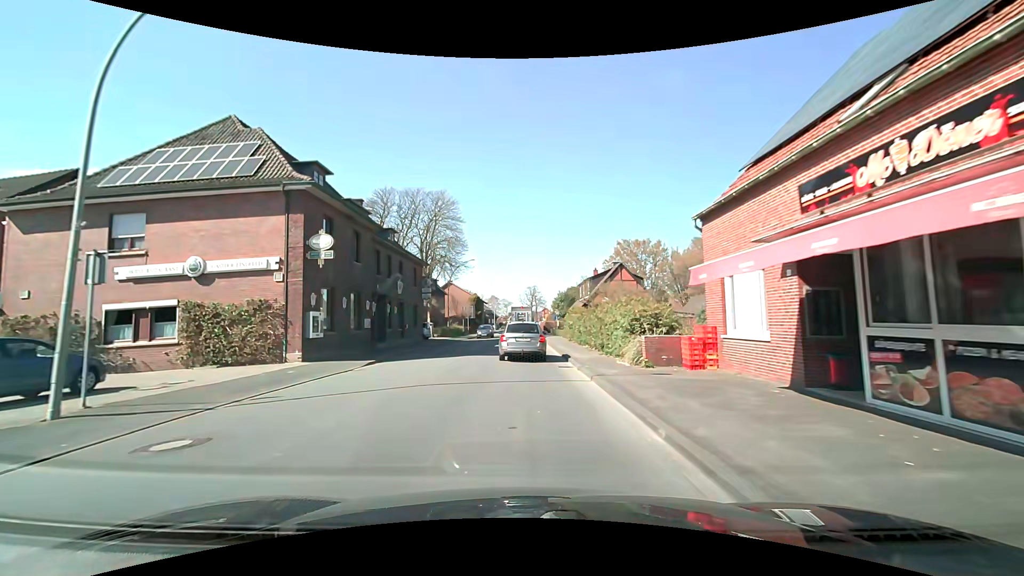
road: secondary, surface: asphalt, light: Day
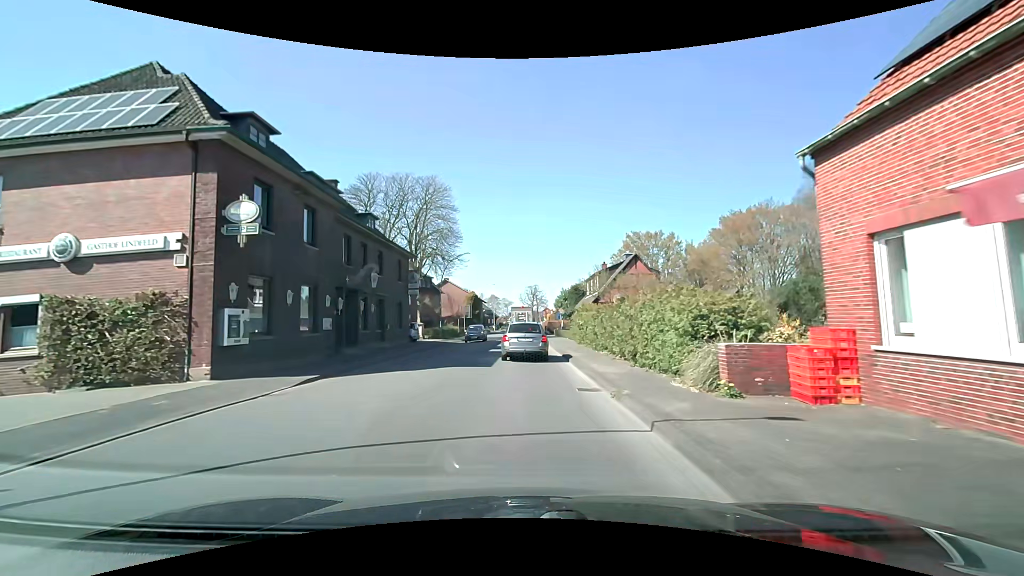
(0.0, +5.7) m; -1°
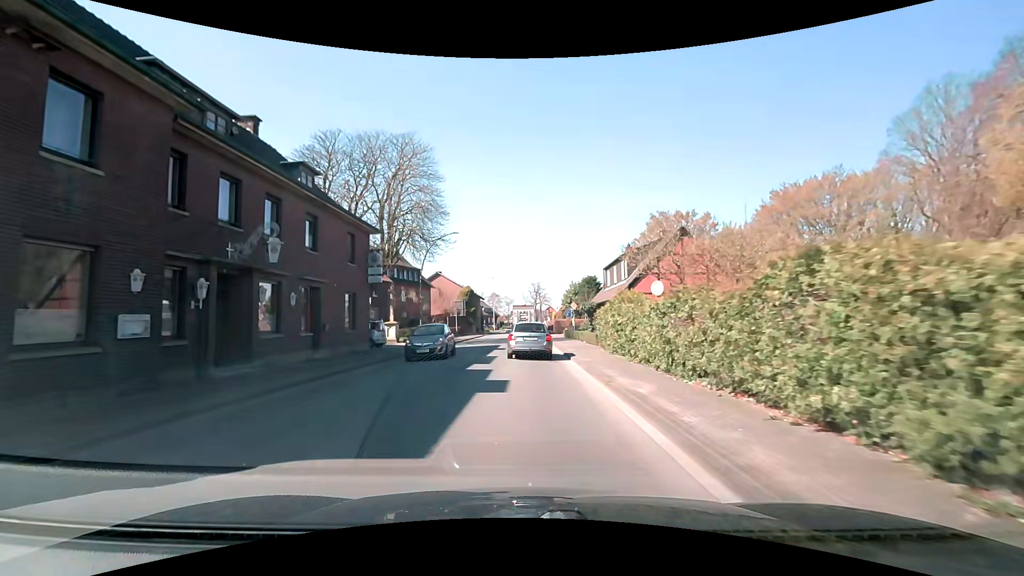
(+0.1, +10.9) m; 0°
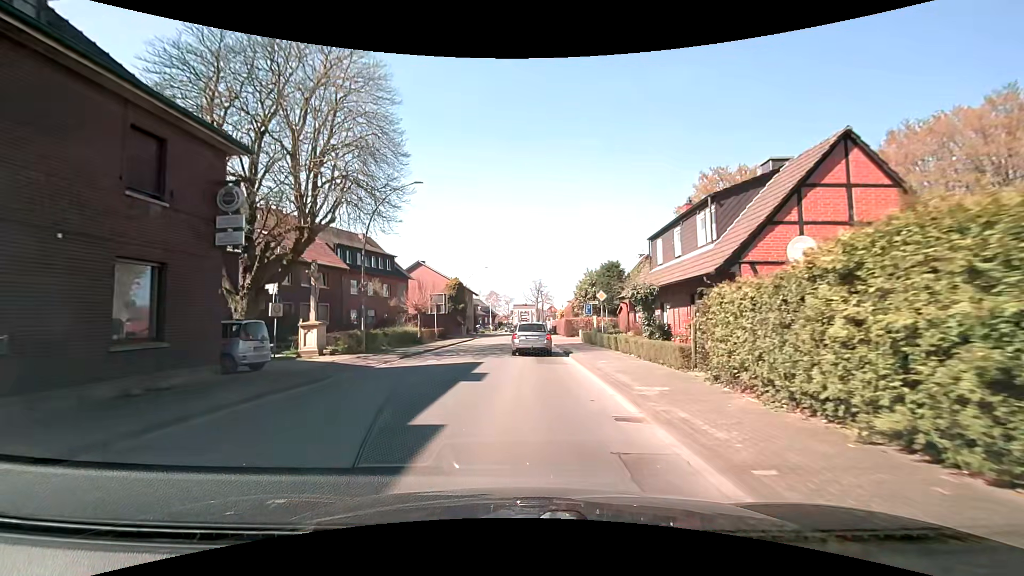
(-0.1, +14.4) m; -1°
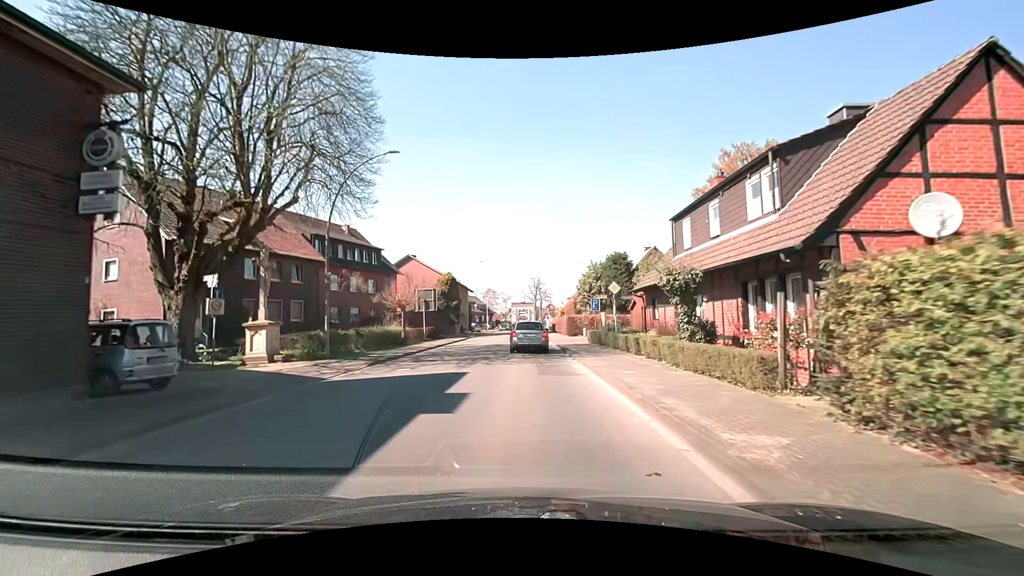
(0.0, +4.4) m; 0°
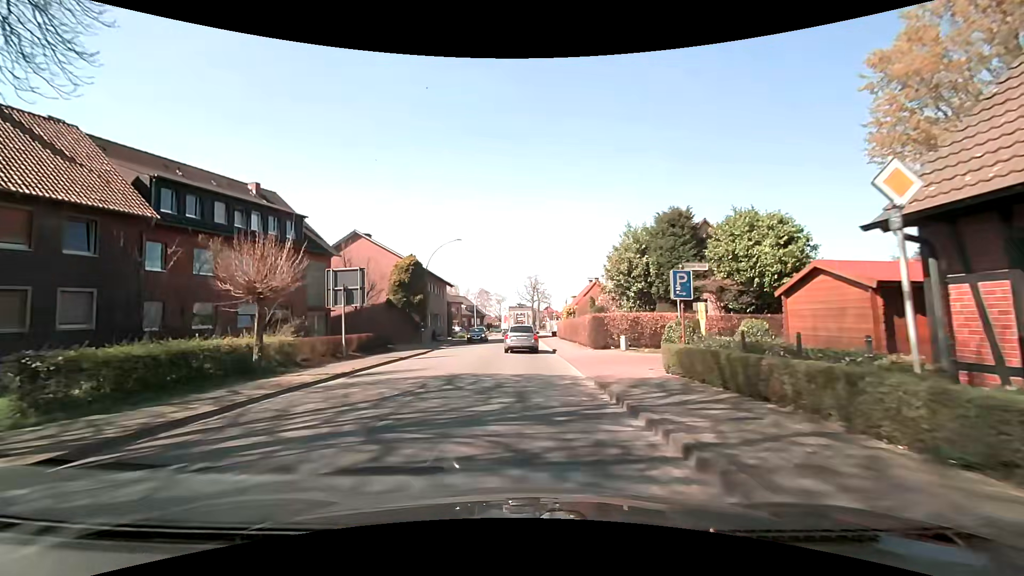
(+0.2, +17.5) m; 0°
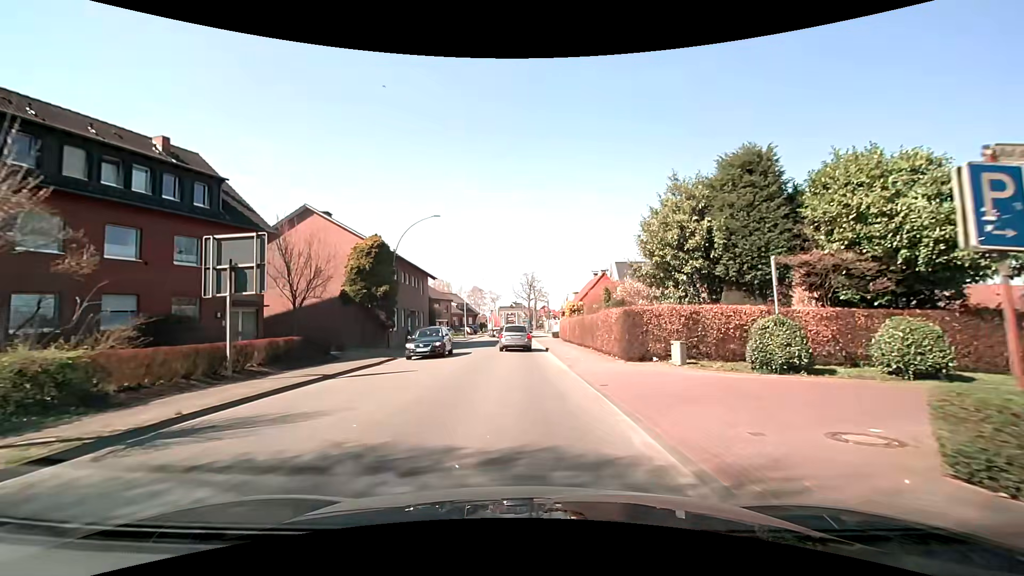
(+0.1, +8.9) m; +1°
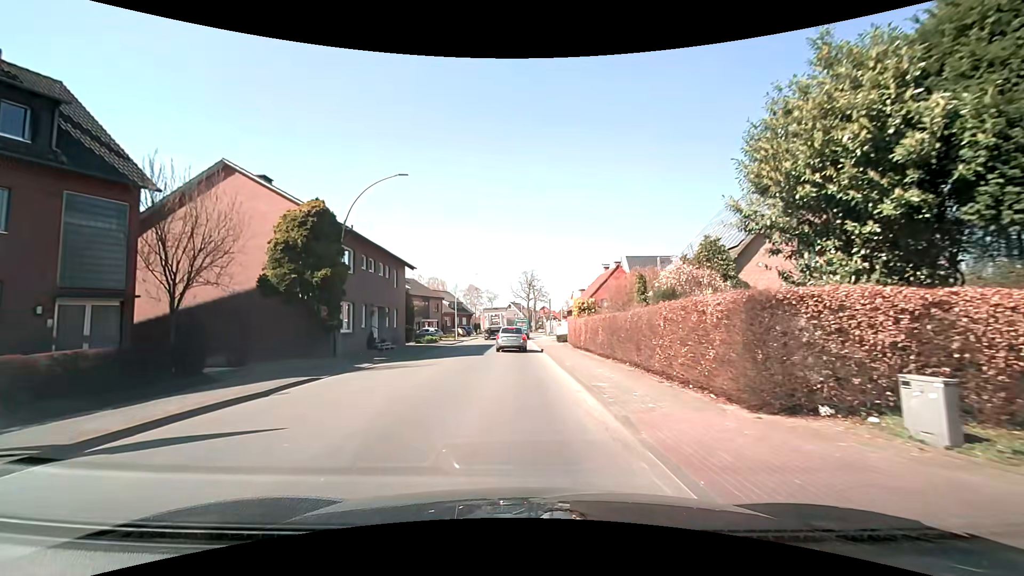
(0.0, +9.2) m; 0°
(0, +10) (0, +20) (0, +30) (-1, +40) (-1, +50) (-3, +60) (-4, +70) (-3, +80) (-1, +90) (+1, +99) m
